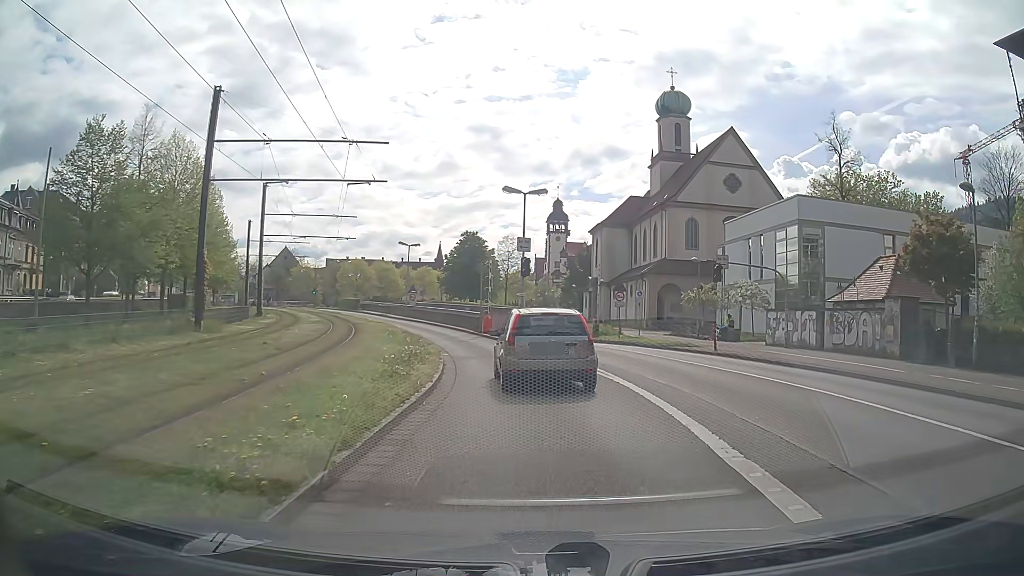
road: primary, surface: asphalt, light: Day
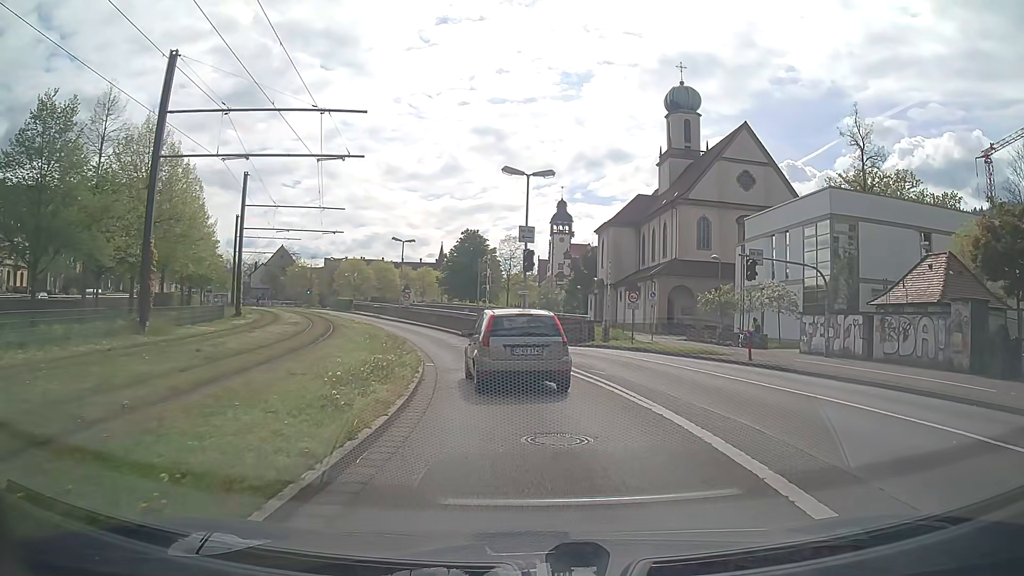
(-0.1, +4.2) m; -2°
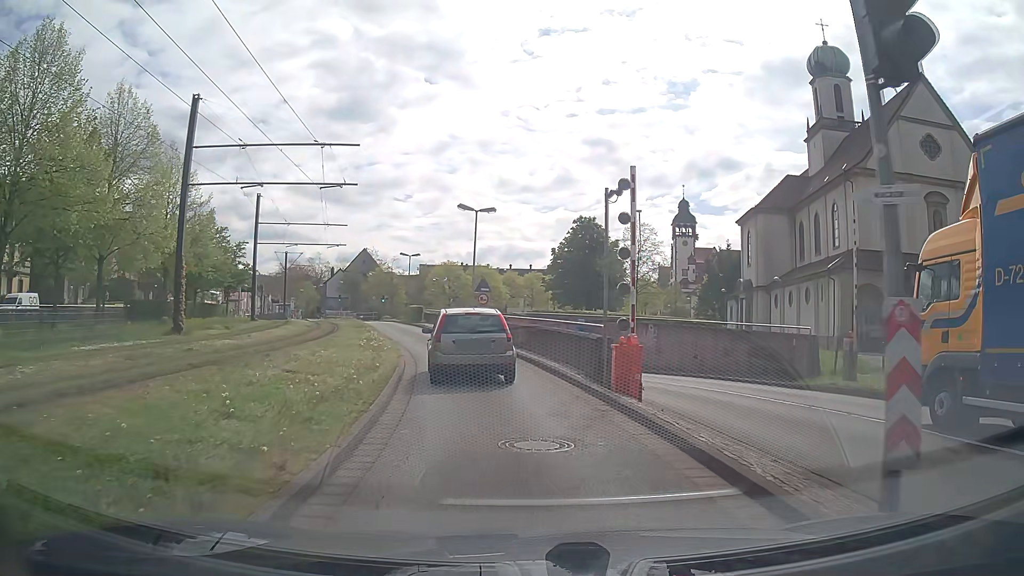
(-1.1, +20.2) m; -8°
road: secondary
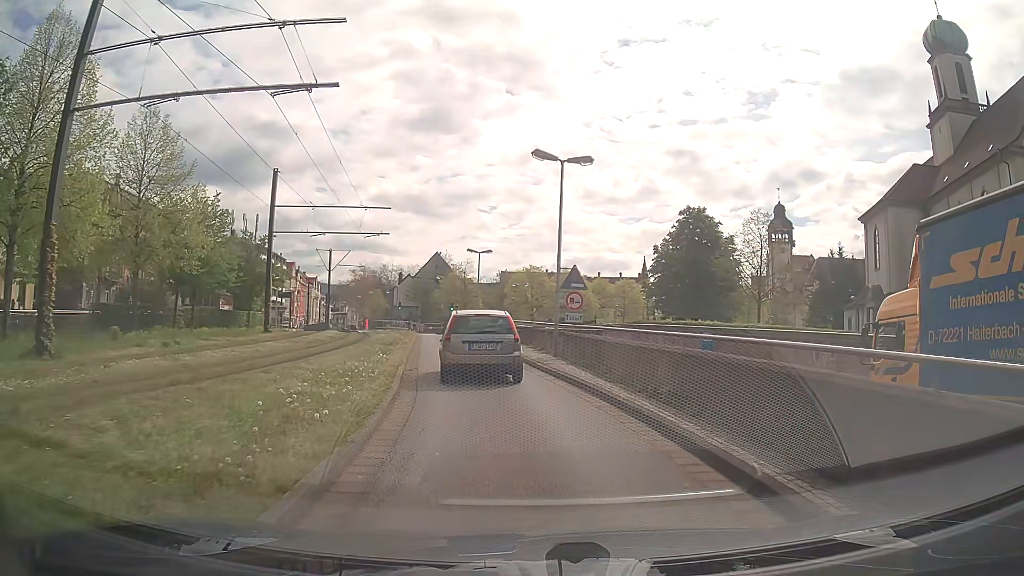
(-0.9, +12.5) m; -7°
(-1, +10) (-2, +20) (-3, +30) (-5, +40) (-7, +50) (-9, +59) (-11, +69) (-14, +79) (-18, +88) (-23, +96) m
